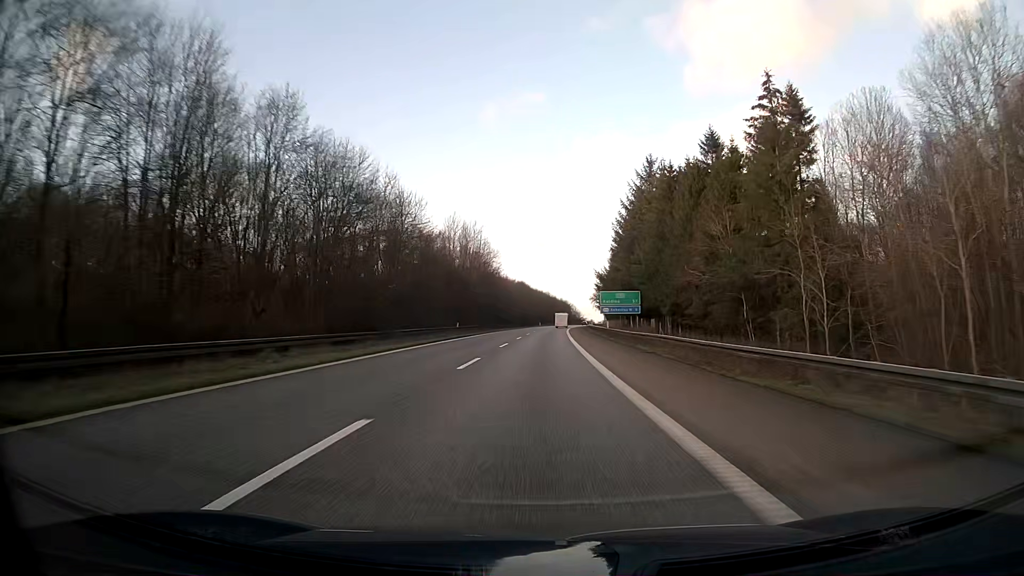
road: motorway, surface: asphalt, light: Day
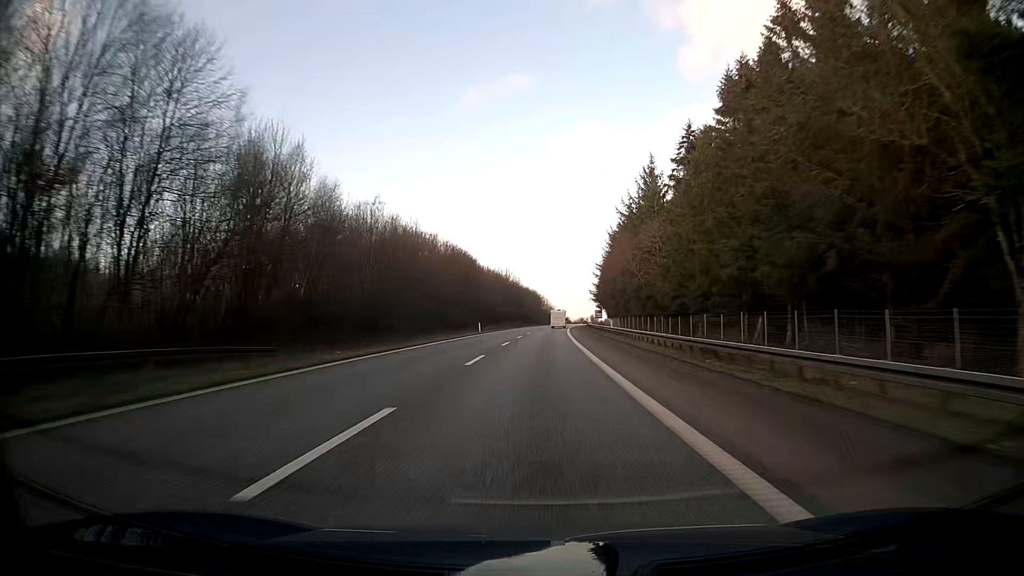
(+2.7, +103.3) m; +3°
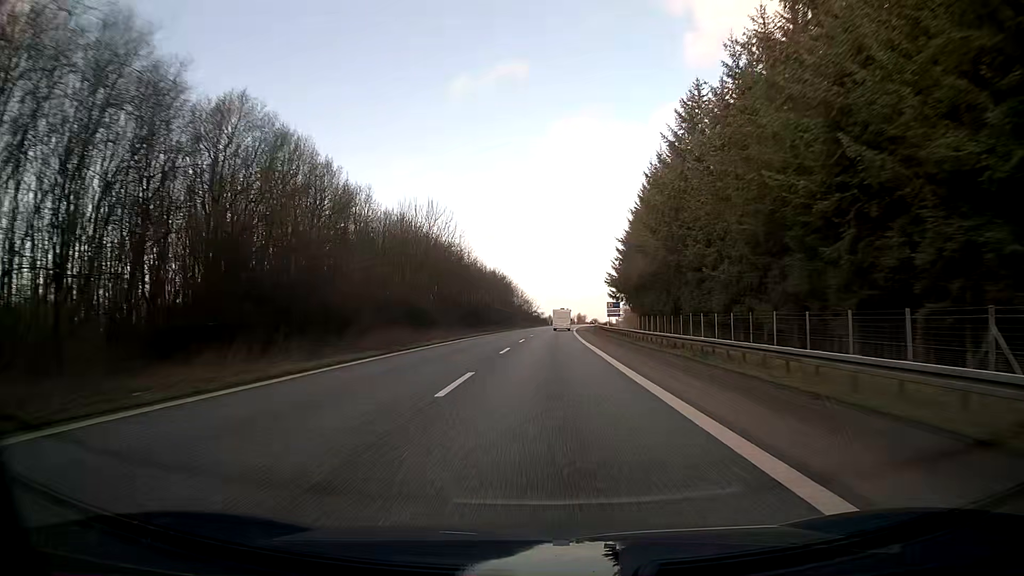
(+1.4, +82.7) m; +2°
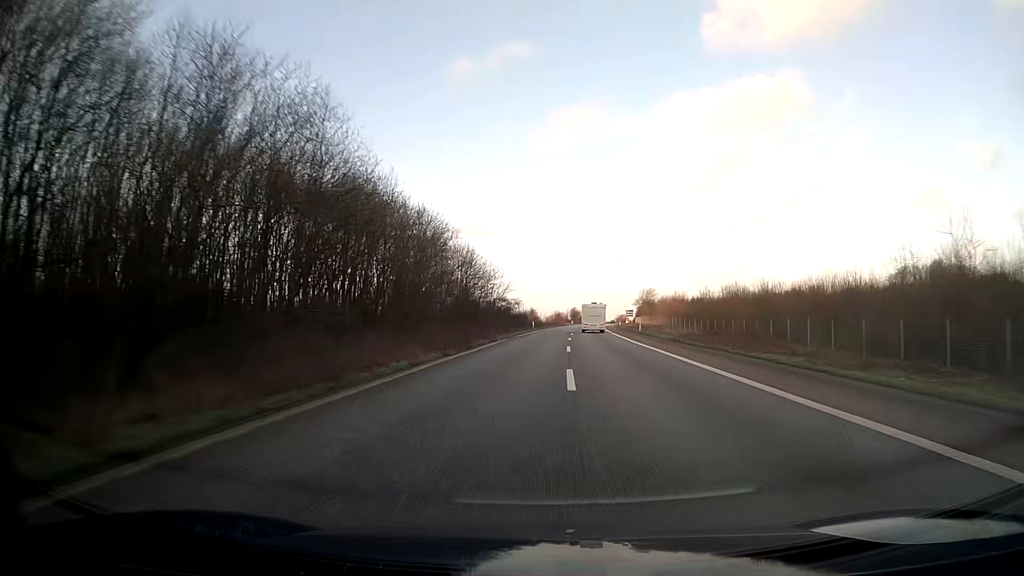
(+1.4, +103.3) m; +2°
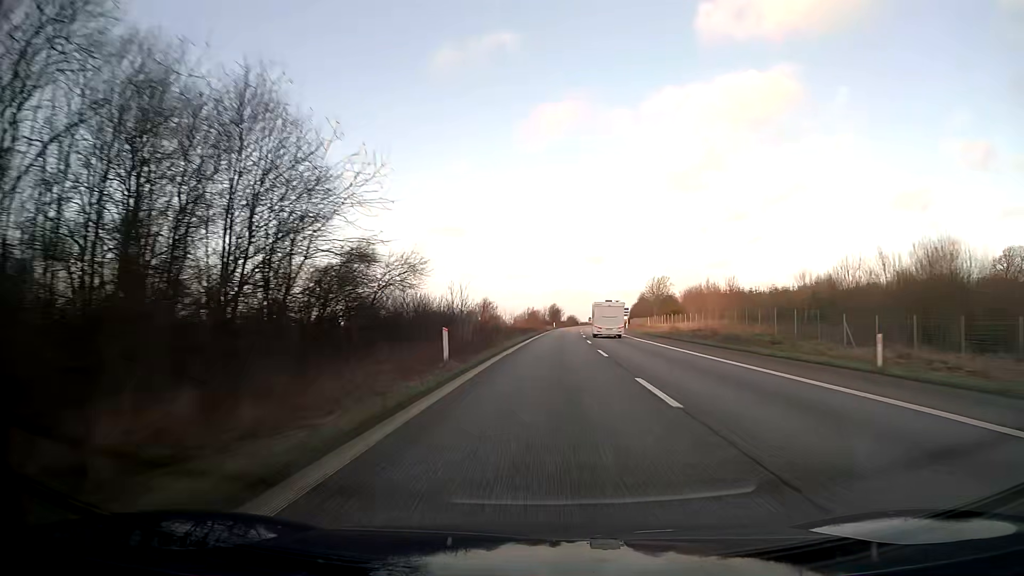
(+1.1, +61.9) m; +2°
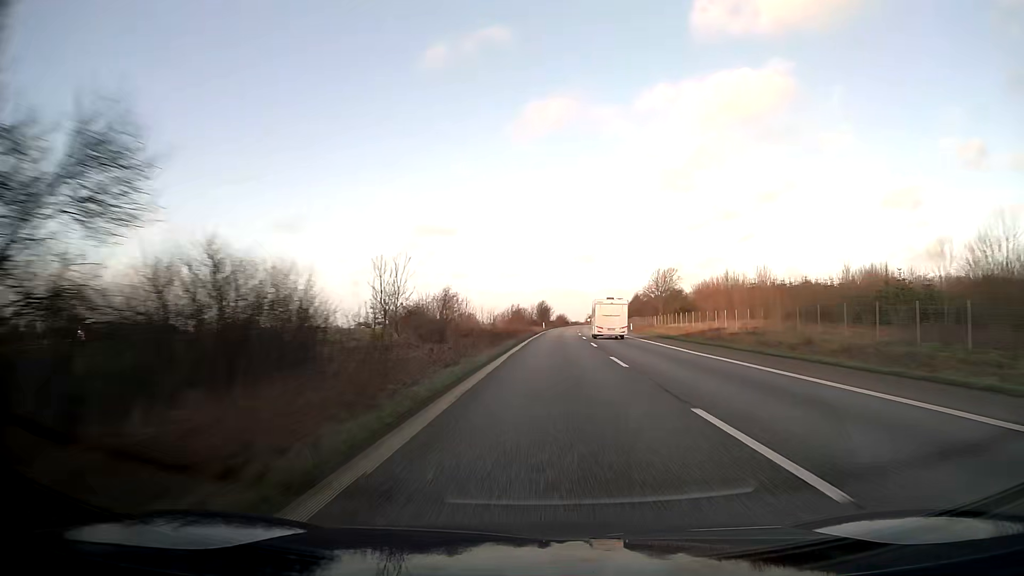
(+0.2, +20.6) m; +1°
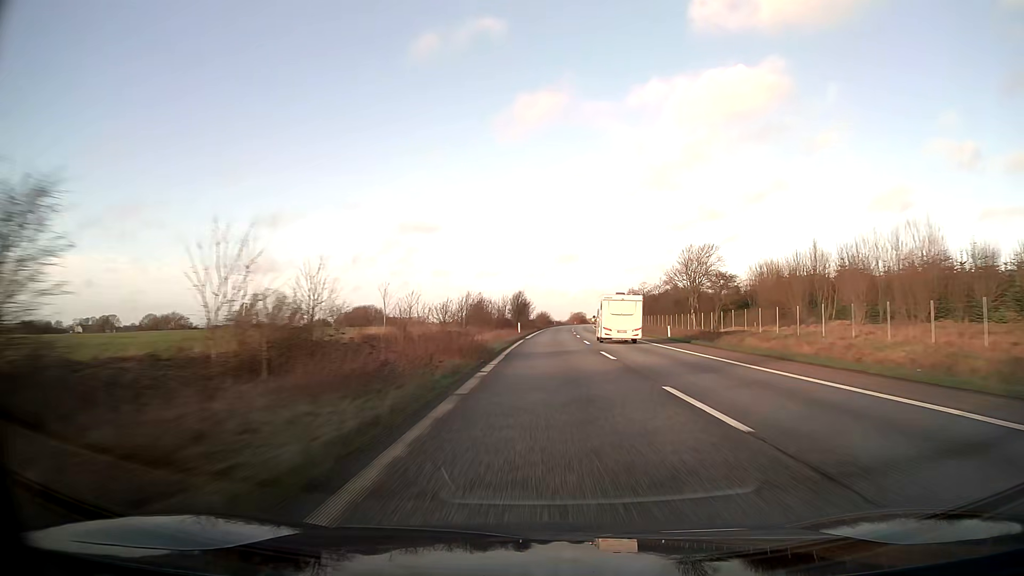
(+0.7, +41.3) m; +2°
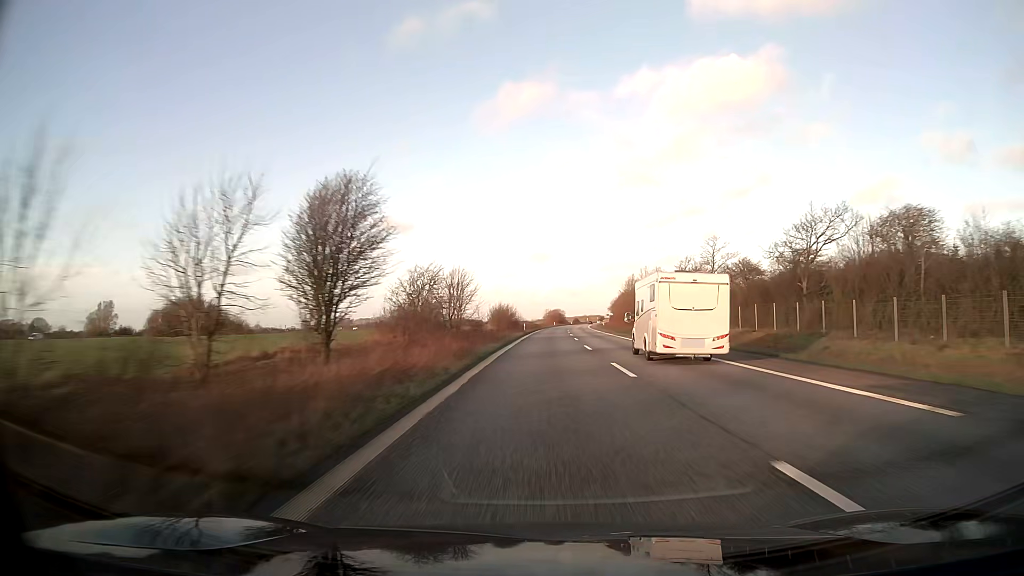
(+2.1, +82.6) m; +3°
(0, +10) (0, +20) (0, +30) (0, +40) (+1, +50) (+1, +60) (+1, +70) (+2, +80) (+2, +90) (+2, +100) m
